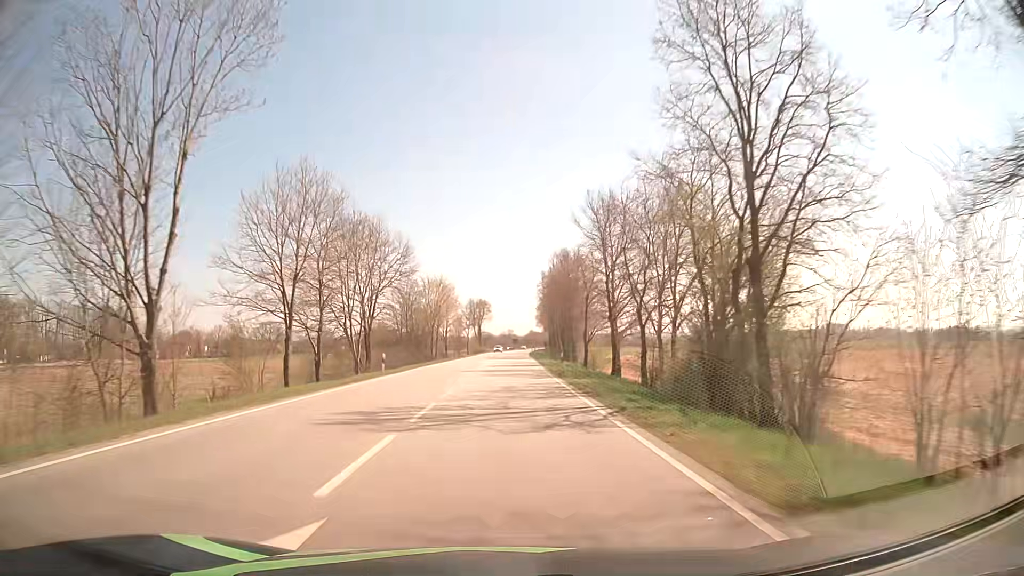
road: secondary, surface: asphalt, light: Day
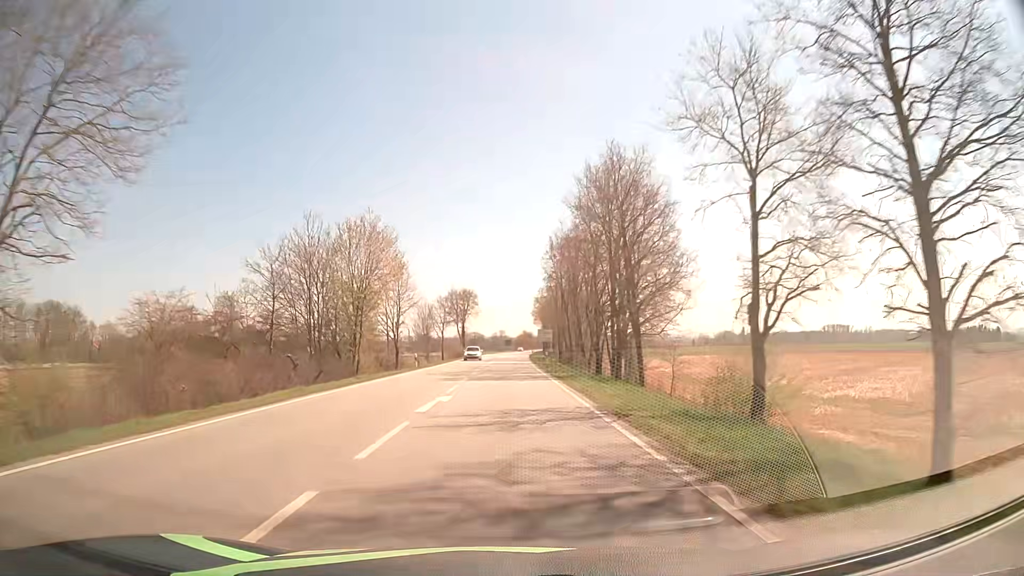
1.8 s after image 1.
(+0.1, +39.3) m; +1°
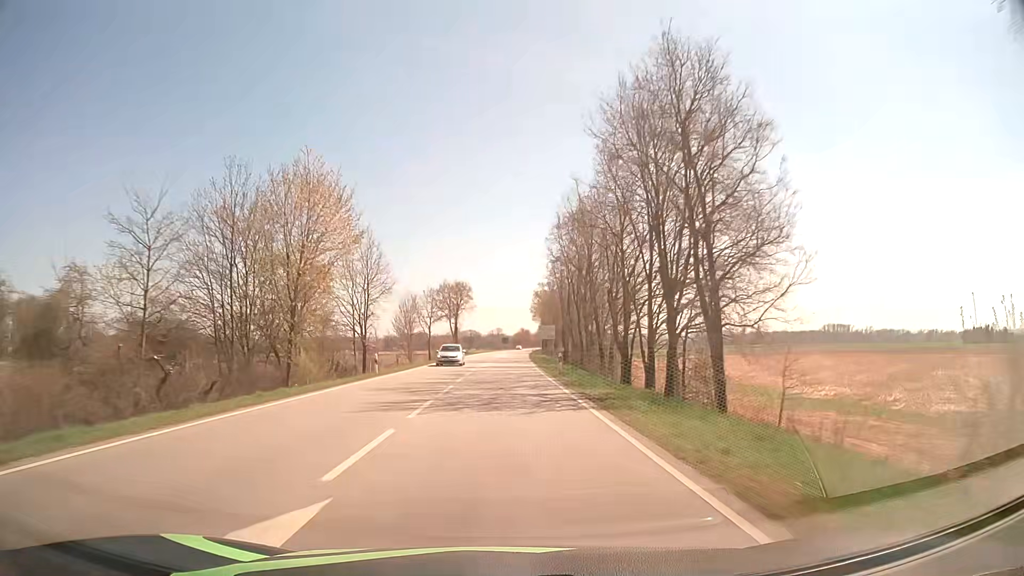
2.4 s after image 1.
(0.0, +13.1) m; 0°
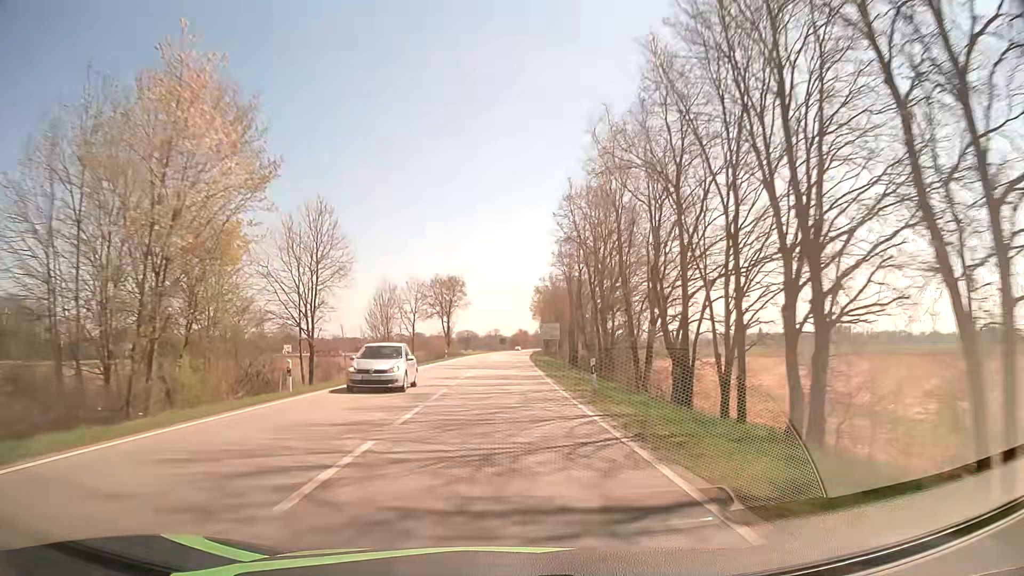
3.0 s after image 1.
(0.0, +13.1) m; 0°
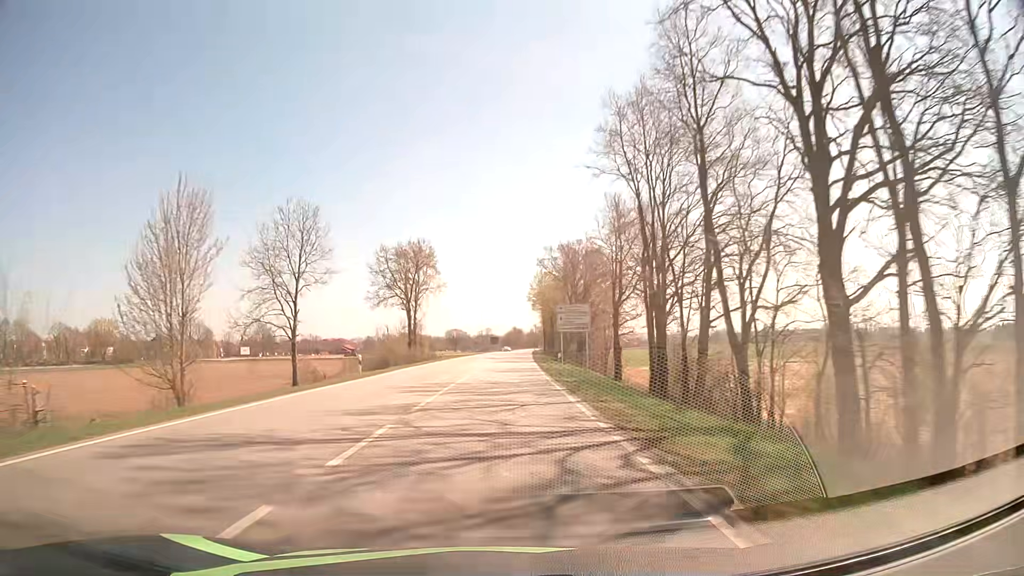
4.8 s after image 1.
(+0.2, +39.3) m; 0°
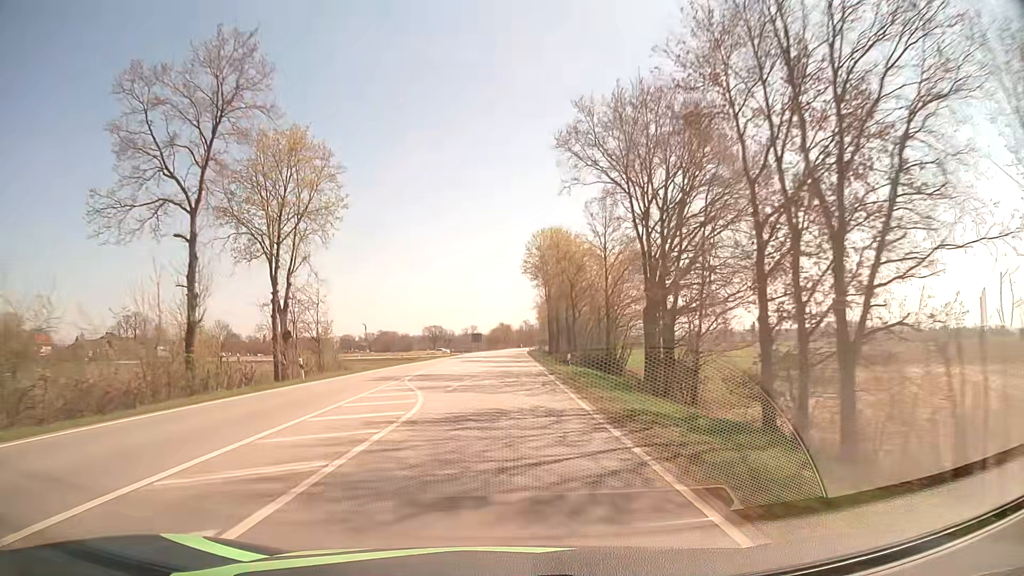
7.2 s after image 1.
(+0.7, +52.7) m; +1°
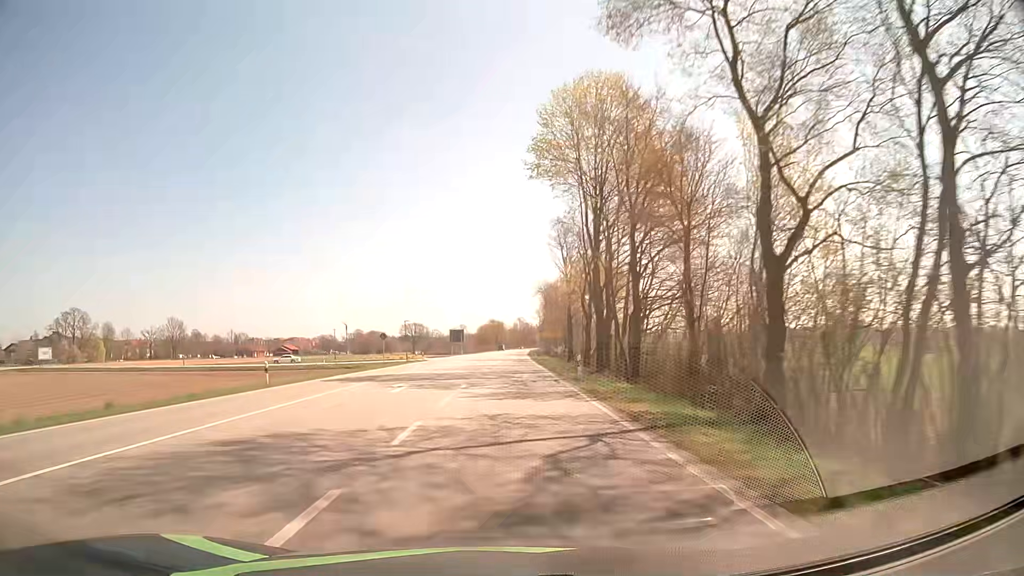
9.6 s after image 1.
(+0.2, +53.0) m; 0°
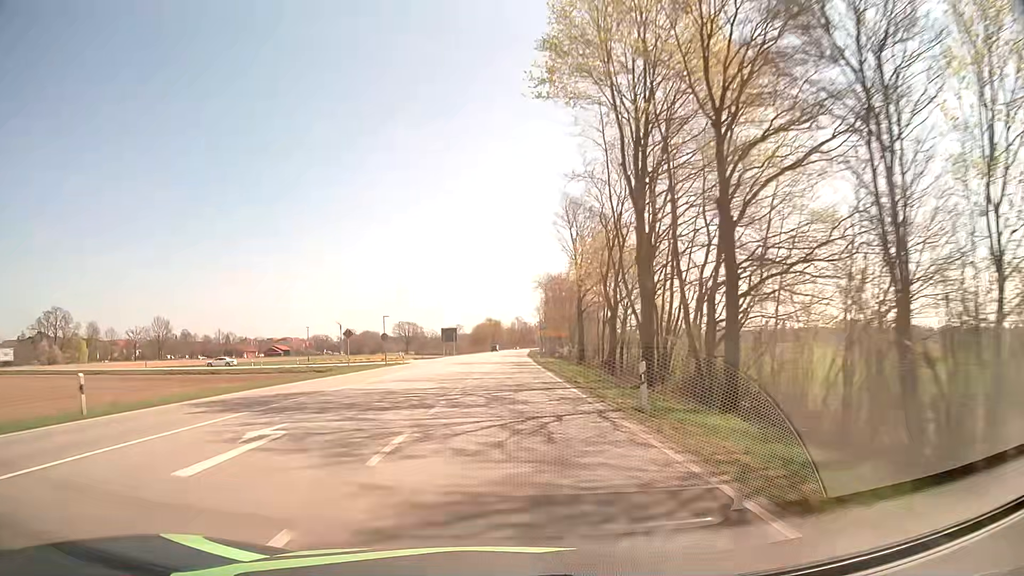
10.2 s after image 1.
(+0.1, +13.3) m; 0°
(0, +10) (0, +20) (0, +30) (0, +40) (0, +50) (0, +60) (+1, +70) (+1, +80) (+1, +90) (+1, +100) m
